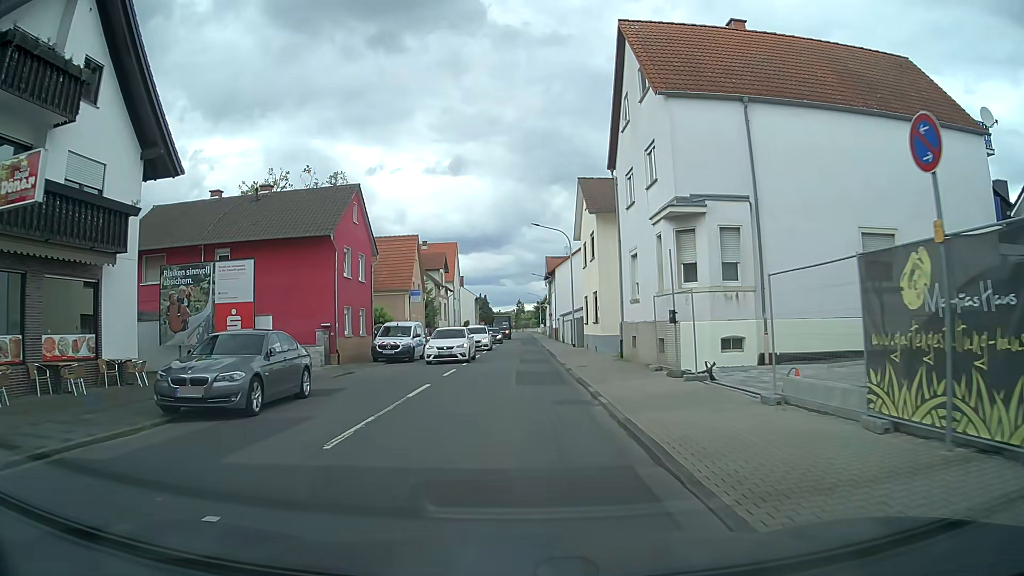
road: tertiary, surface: asphalt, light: Day
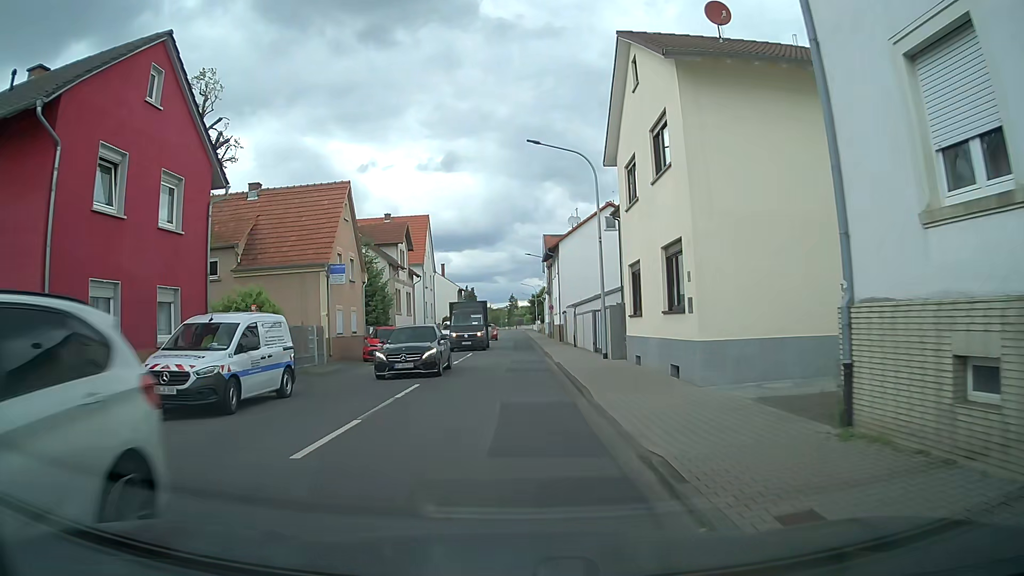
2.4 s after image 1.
(+0.3, +18.4) m; +1°
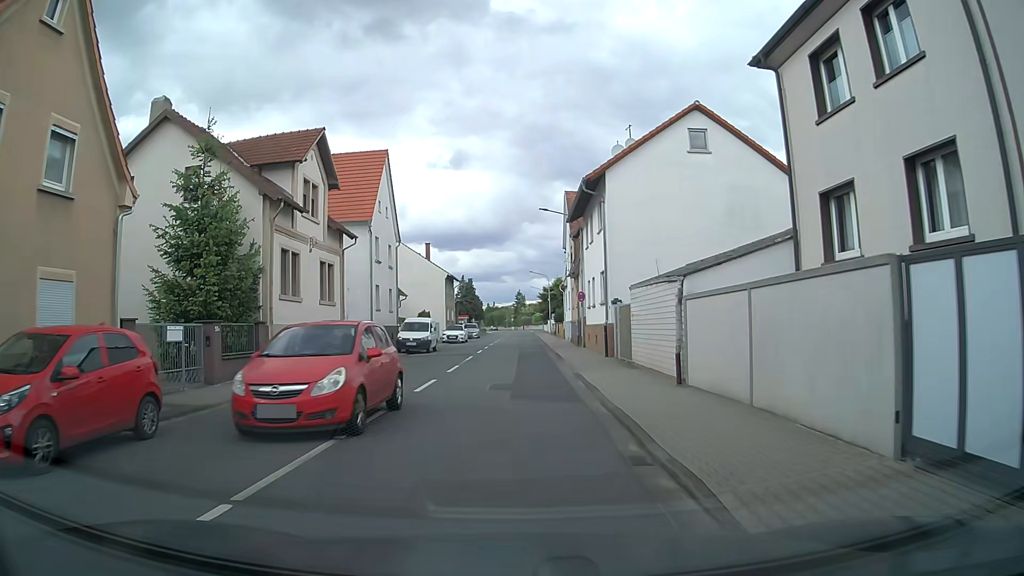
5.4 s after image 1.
(-0.5, +23.1) m; -1°
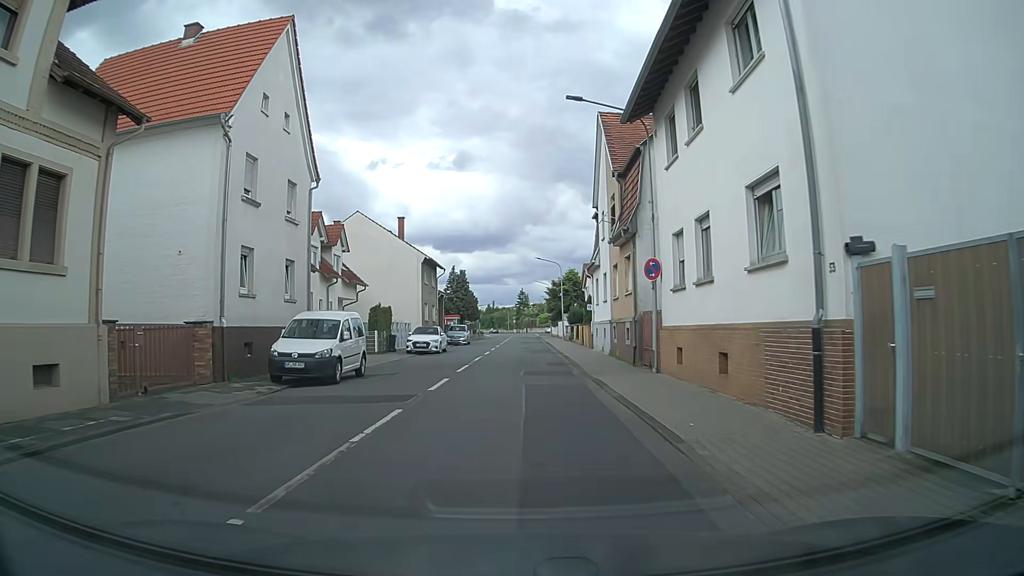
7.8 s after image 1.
(-0.2, +18.5) m; 0°
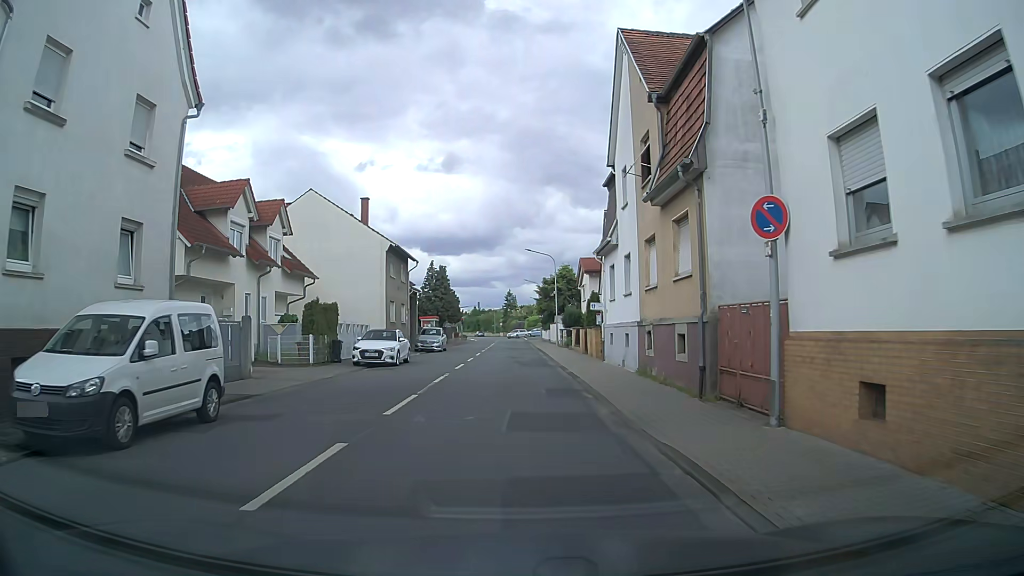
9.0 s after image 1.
(0.0, +9.2) m; +1°
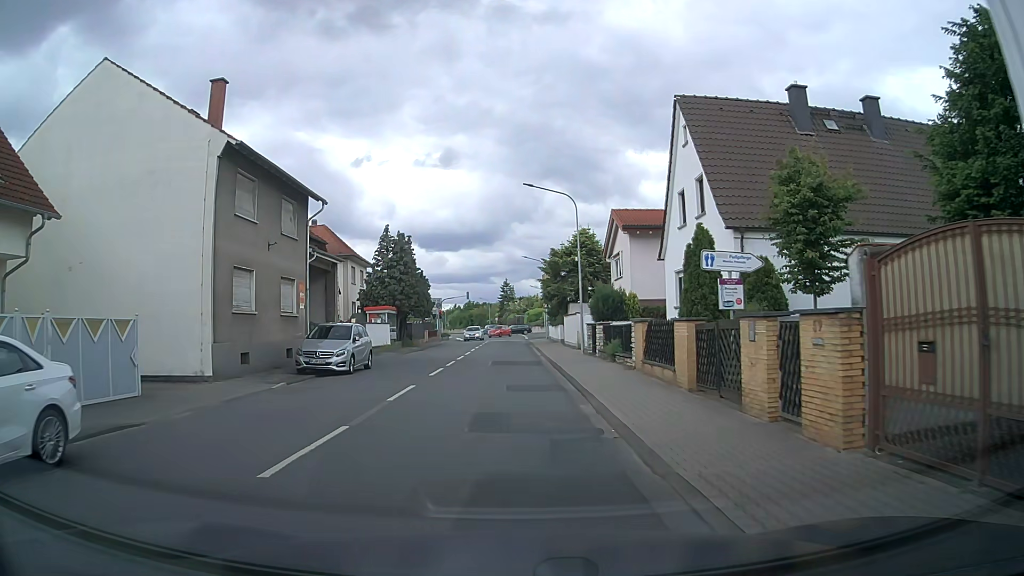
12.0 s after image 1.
(0.0, +23.1) m; 0°
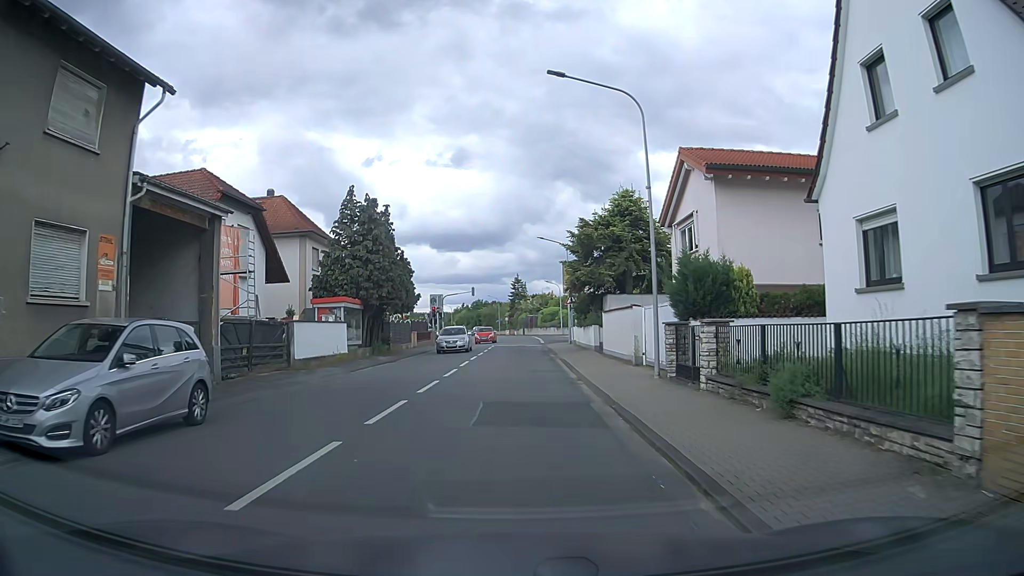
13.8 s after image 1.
(-0.1, +13.9) m; 0°
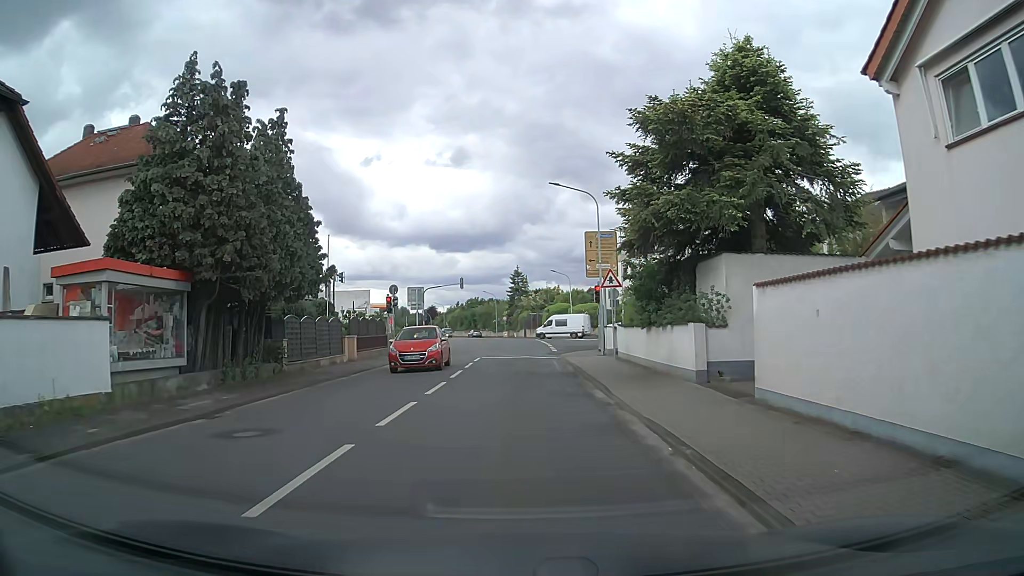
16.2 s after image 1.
(-0.1, +18.5) m; -1°
(0, +10) (0, +20) (0, +30) (+1, +40) (+1, +50) (+1, +60) (+1, +70) (-1, +80) (-3, +90) (-5, +99) m
